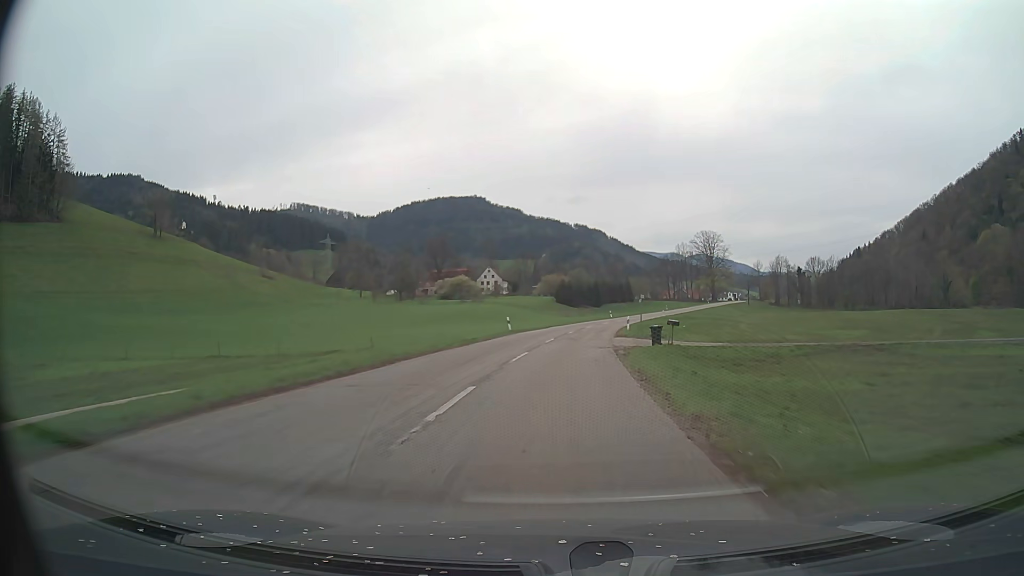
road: secondary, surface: asphalt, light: Day
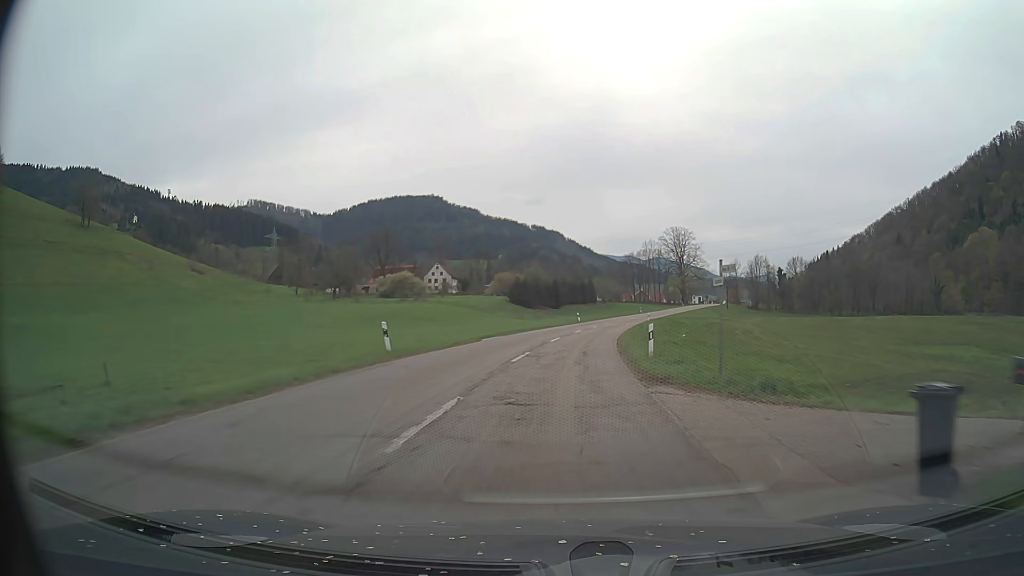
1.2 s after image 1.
(+0.8, +24.2) m; +4°
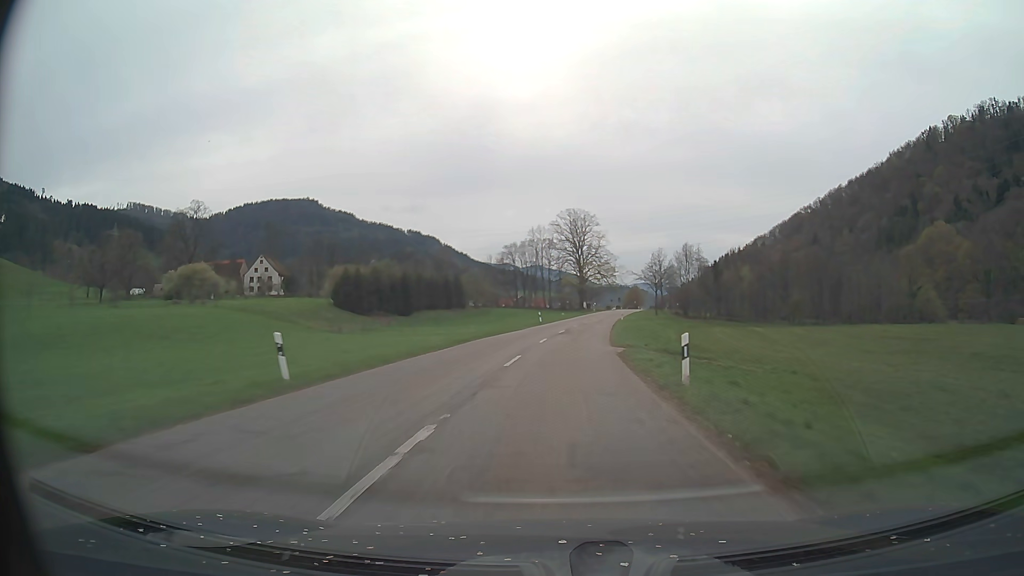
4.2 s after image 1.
(+5.5, +60.2) m; +10°
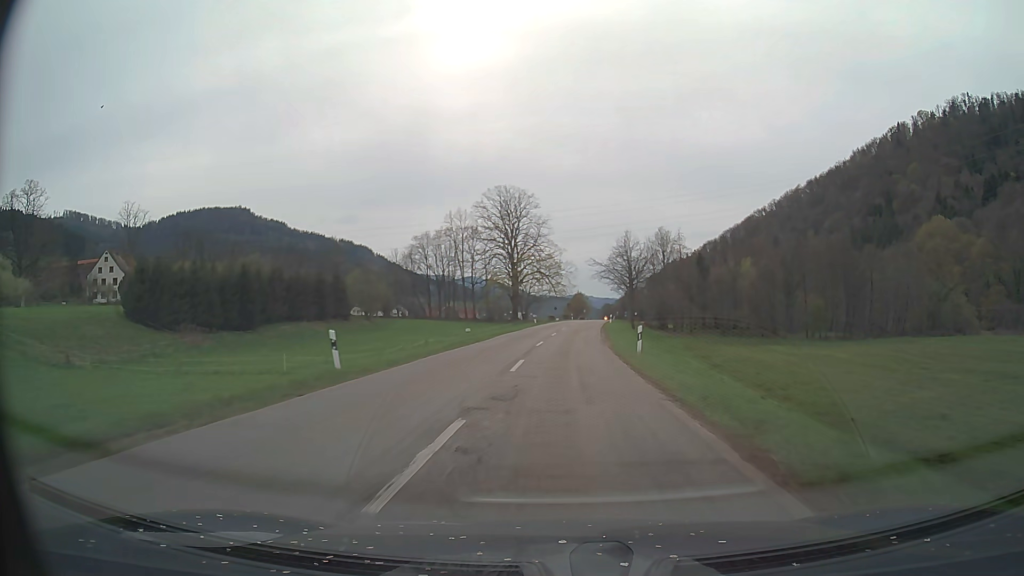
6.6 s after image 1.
(+2.4, +48.3) m; +6°
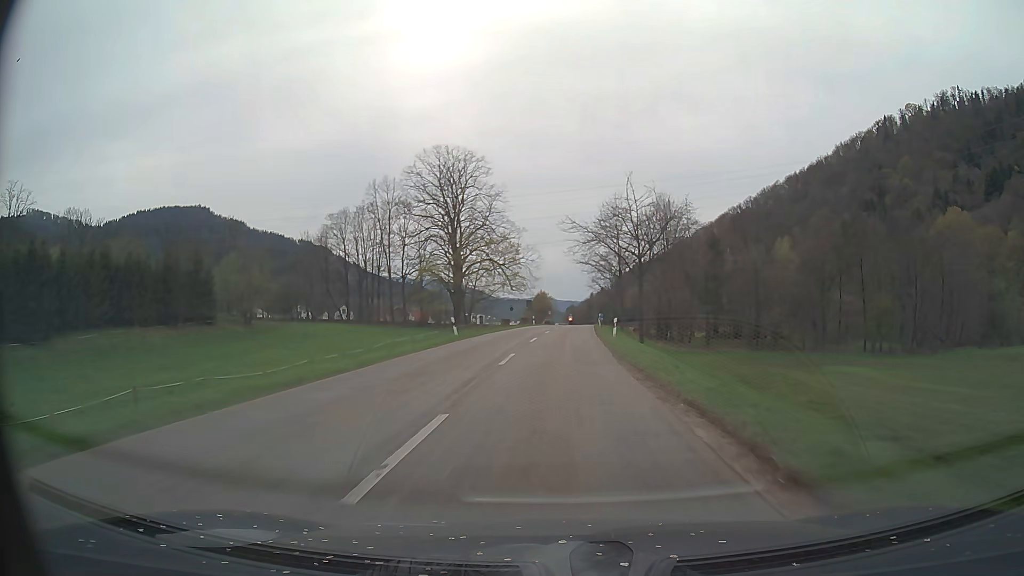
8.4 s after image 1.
(+0.9, +36.2) m; +3°
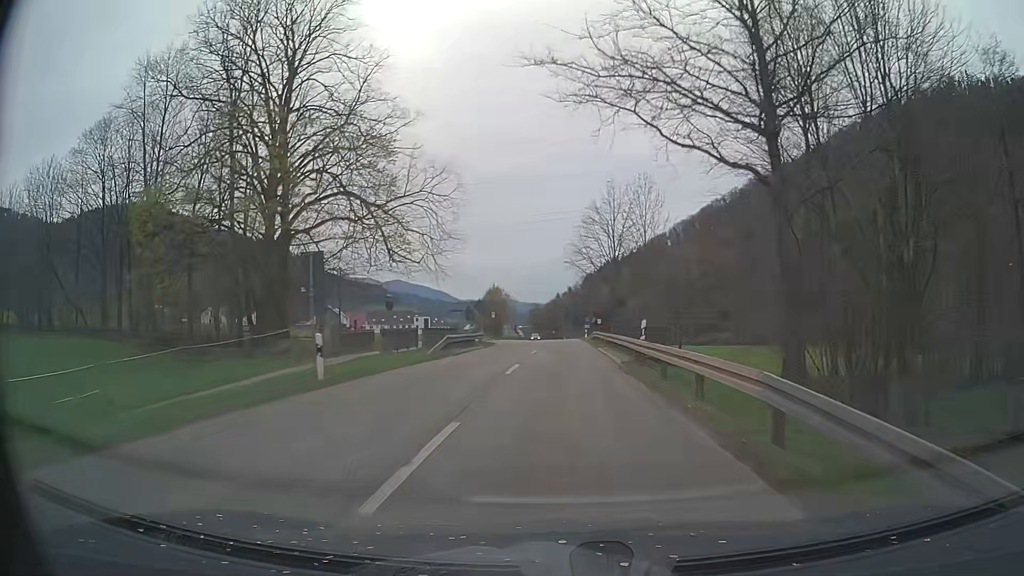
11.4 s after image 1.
(+1.7, +60.3) m; +3°
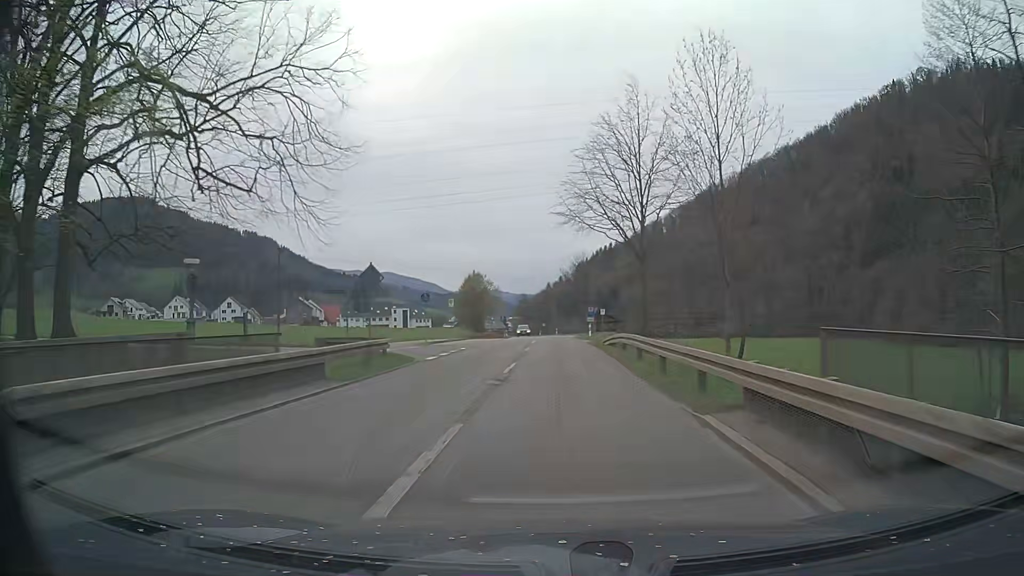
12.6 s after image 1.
(+0.3, +24.2) m; +1°
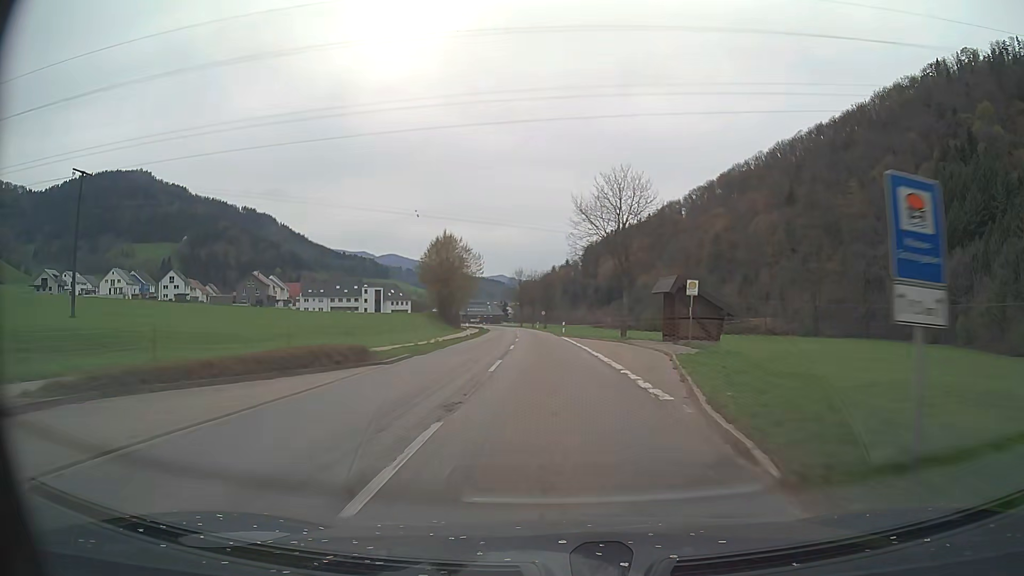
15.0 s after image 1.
(+0.3, +47.6) m; 0°
(0, +10) (0, +20) (-1, +30) (-1, +40) (-1, +50) (-2, +60) (-2, +70) (-3, +80) (-4, +90) (-5, +100) m
